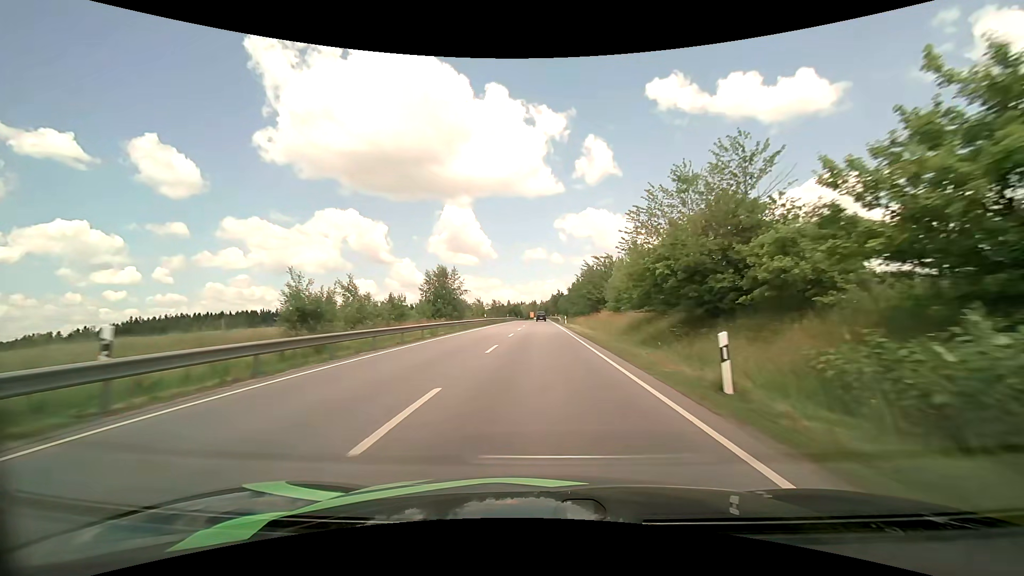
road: primary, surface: asphalt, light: Day
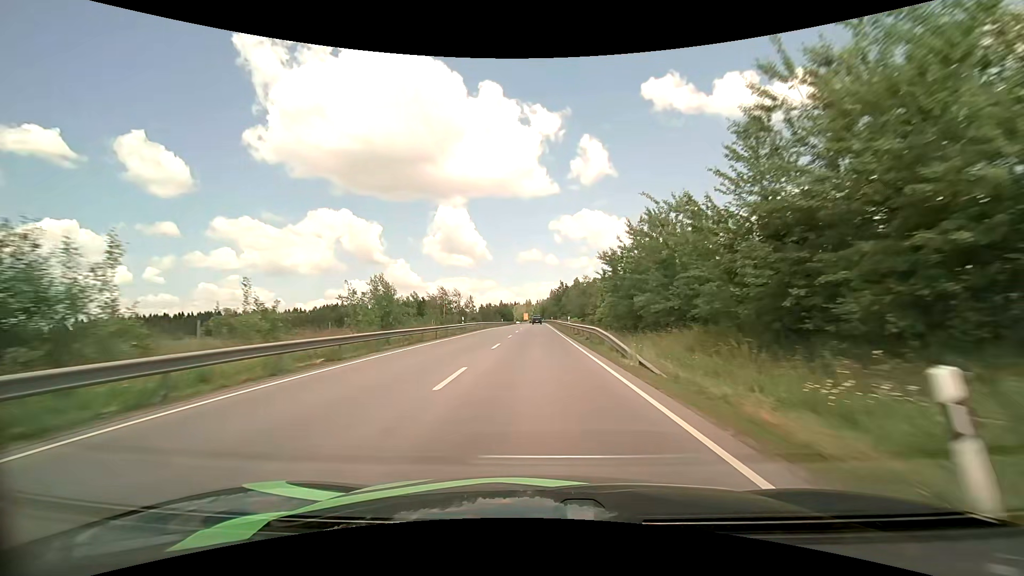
(+0.3, +55.1) m; +1°
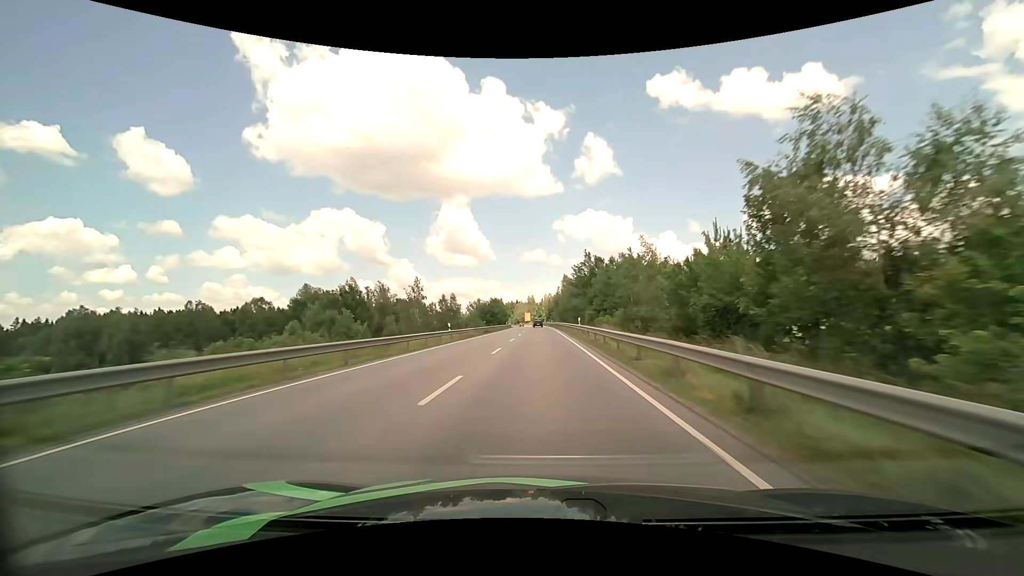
(-0.1, +60.6) m; -1°
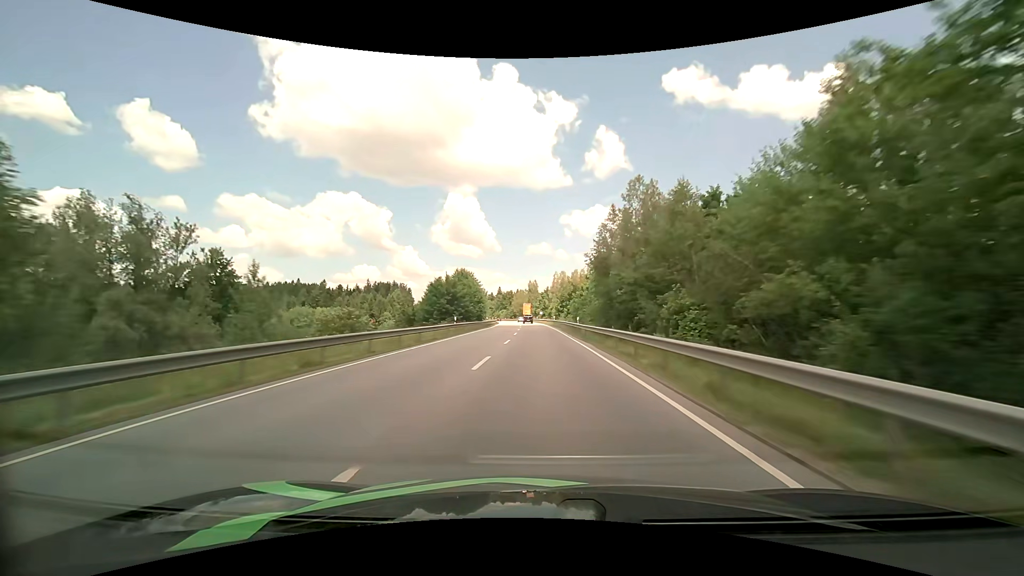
(0.0, +66.7) m; 0°
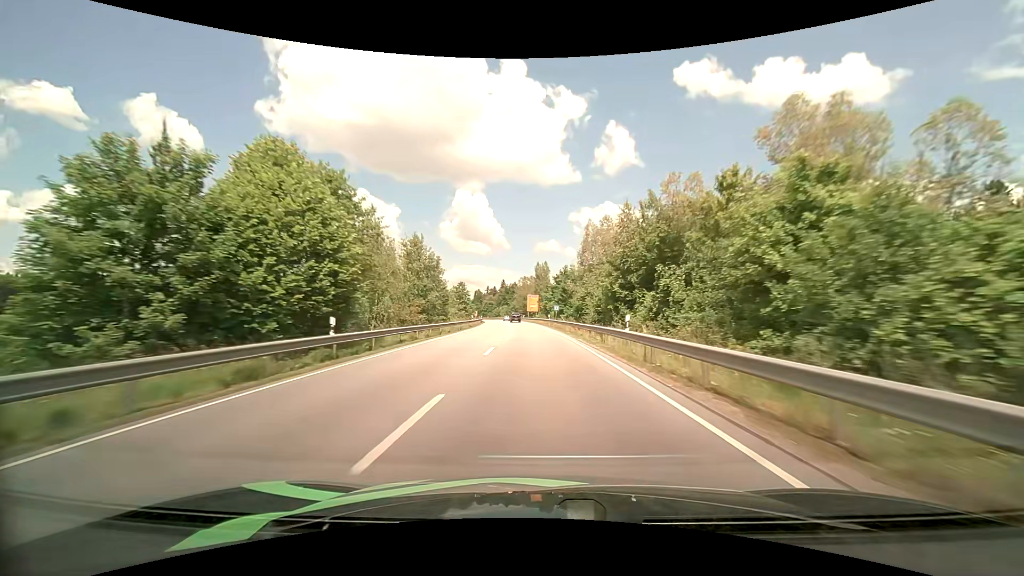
(-0.3, +55.4) m; -1°
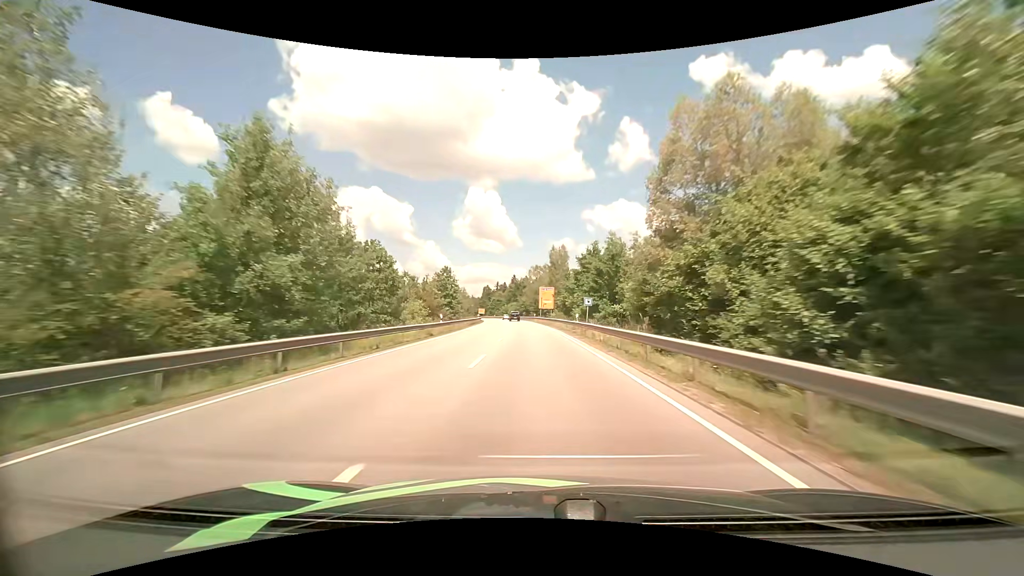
(-0.3, +27.5) m; -2°
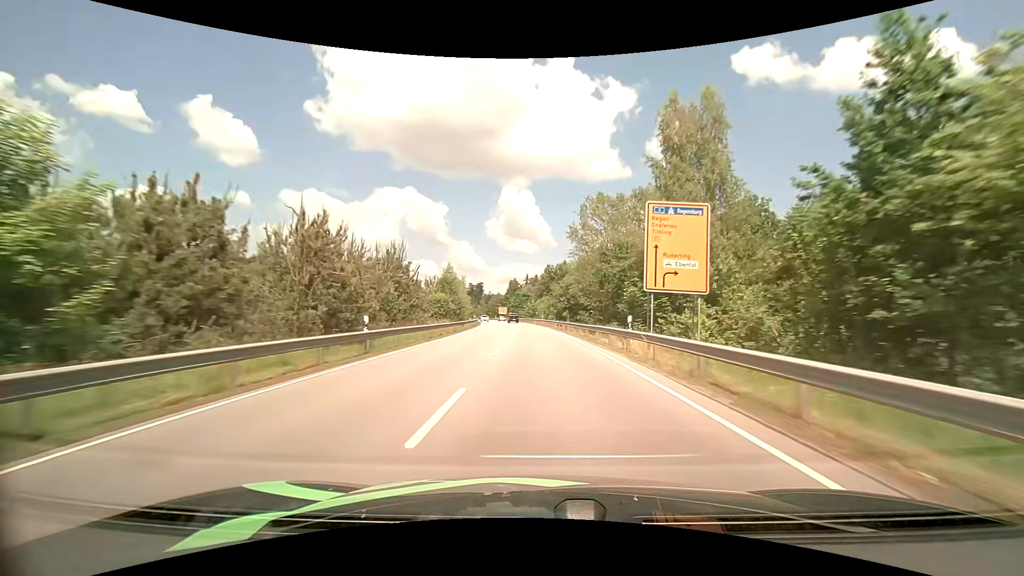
(-2.4, +67.1) m; -4°
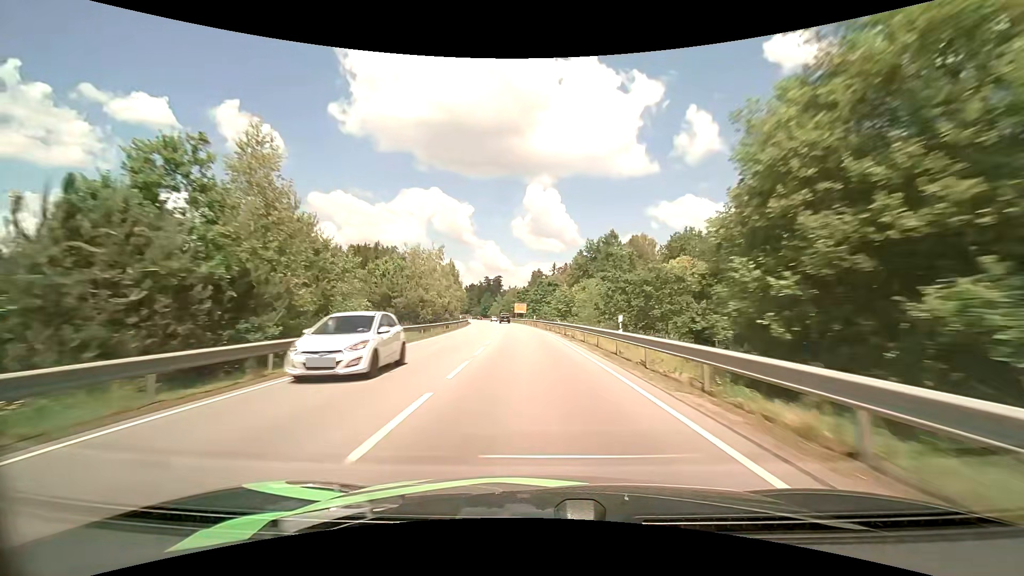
(-0.9, +54.0) m; -3°
(0, +10) (0, +20) (-1, +30) (-1, +40) (-2, +50) (-3, +60) (-4, +70) (-5, +80) (-6, +90) (-8, +100) m
